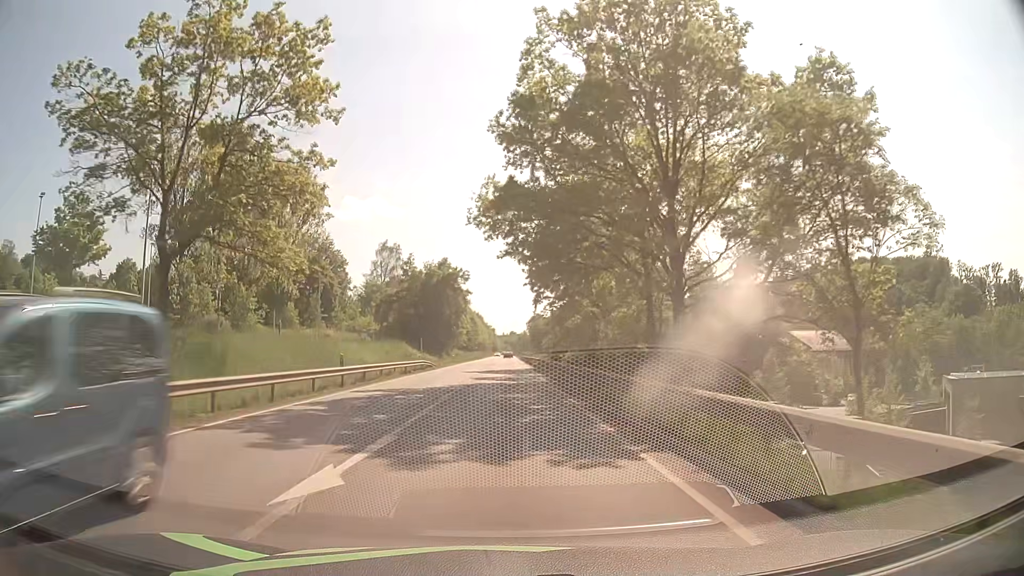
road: primary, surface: asphalt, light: Day
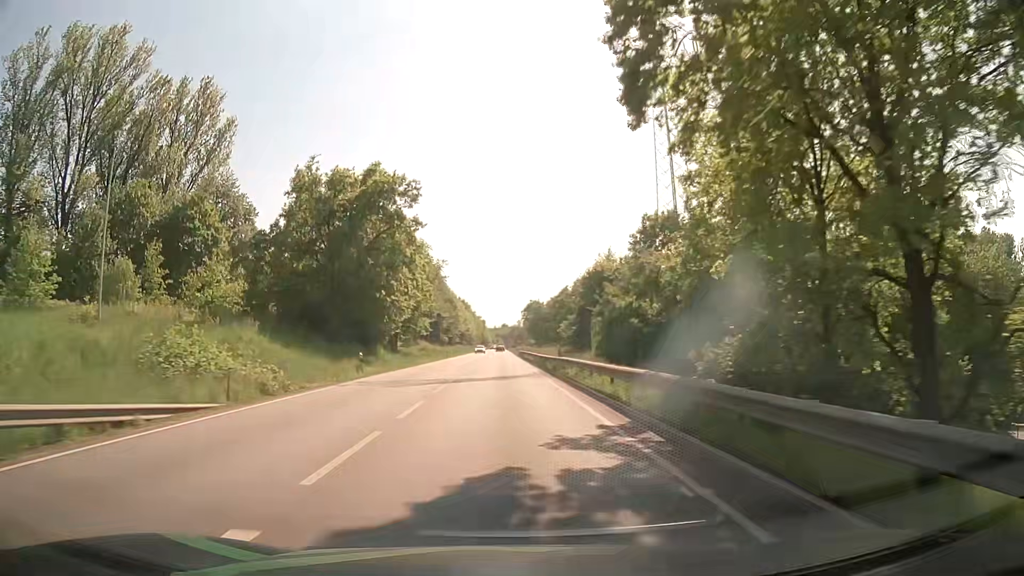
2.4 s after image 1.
(0.0, +48.0) m; 0°
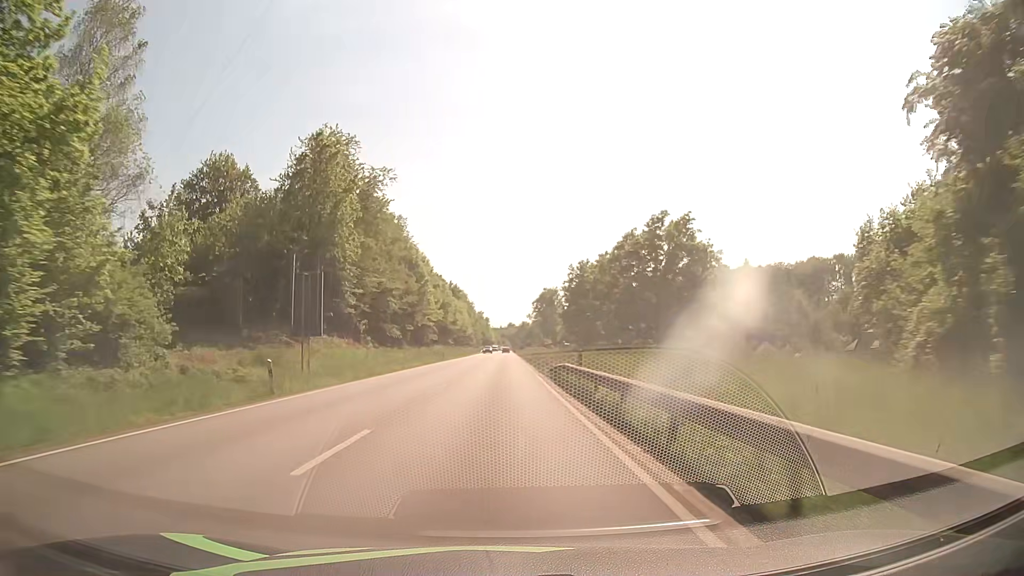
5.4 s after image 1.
(-0.1, +61.6) m; -1°
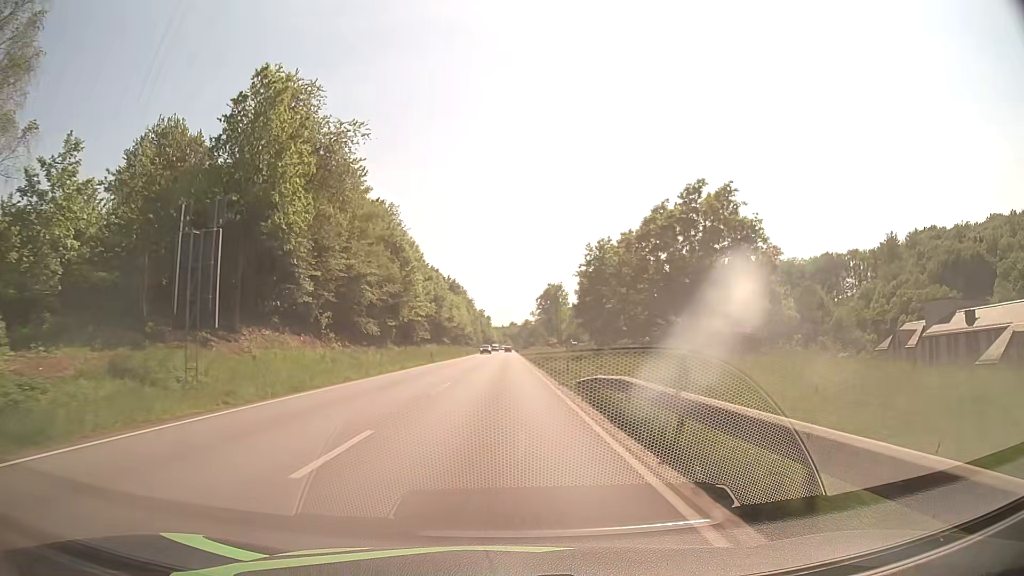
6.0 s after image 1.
(+0.1, +12.2) m; 0°
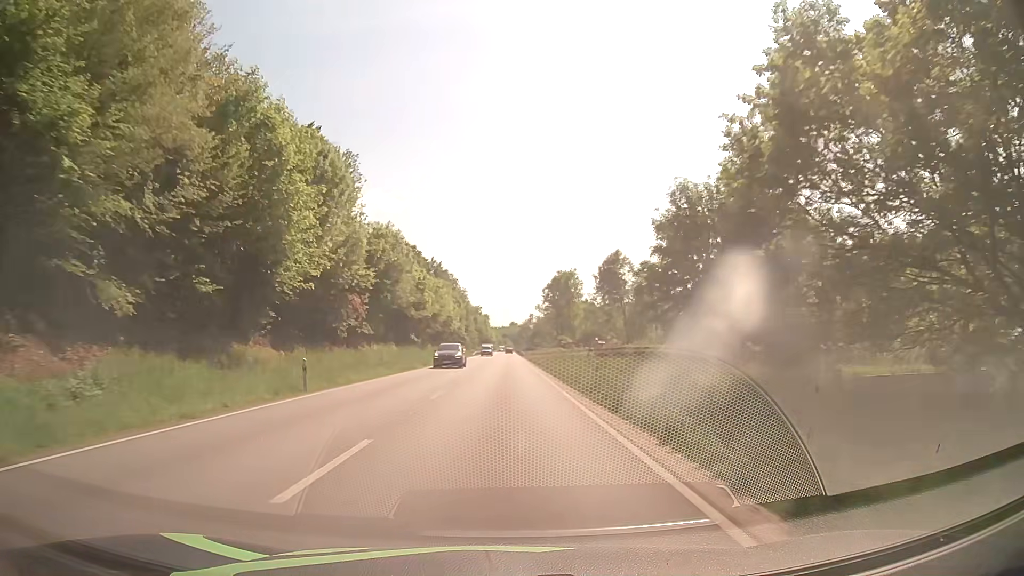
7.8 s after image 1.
(+0.1, +36.9) m; 0°
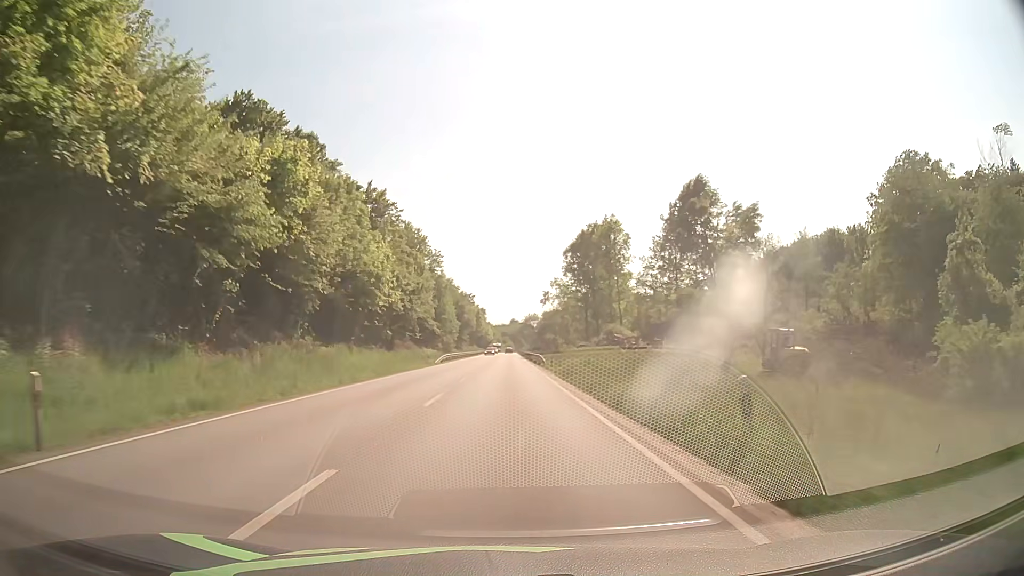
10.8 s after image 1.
(+0.2, +62.6) m; 0°
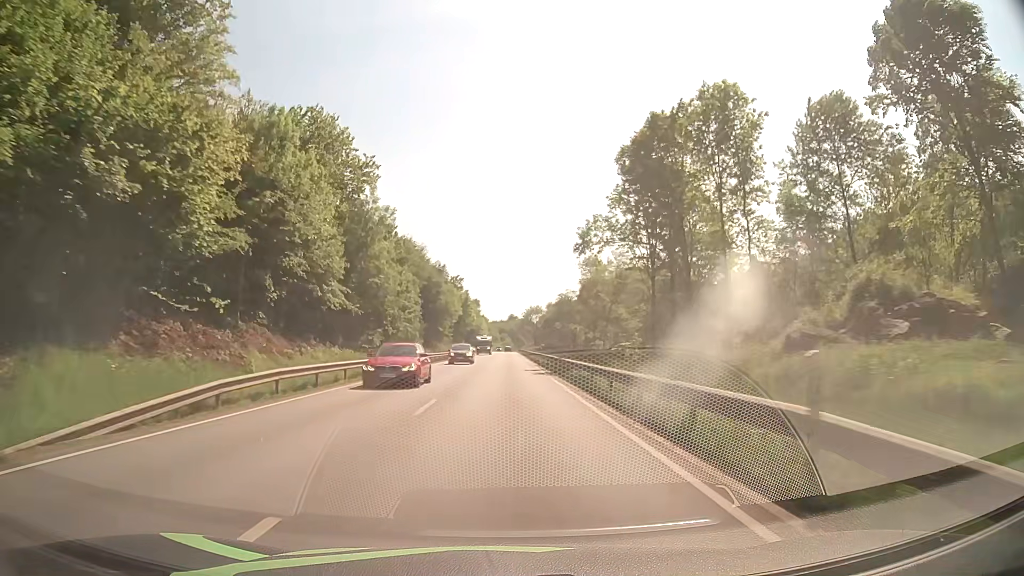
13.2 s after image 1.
(0.0, +50.3) m; 0°
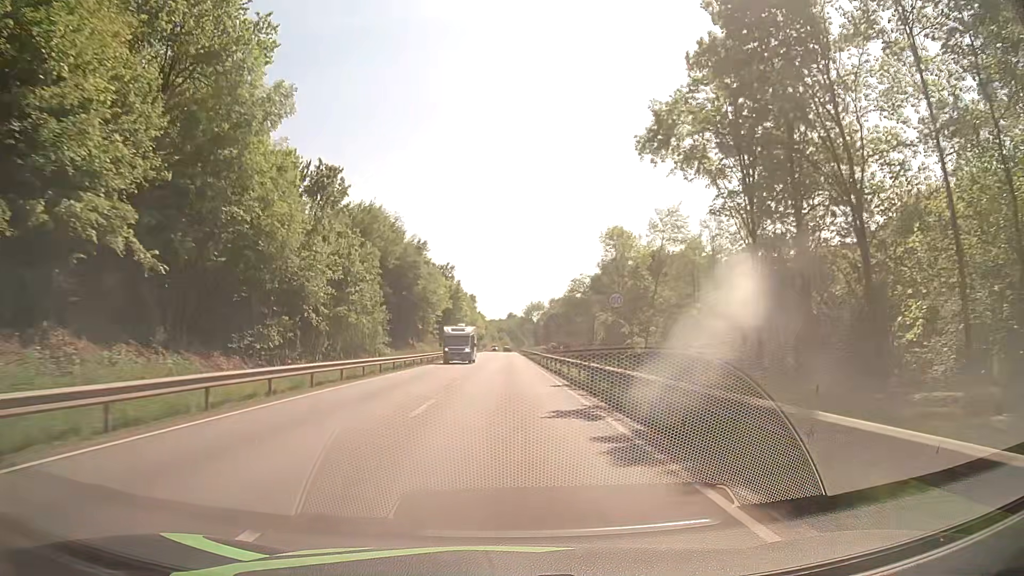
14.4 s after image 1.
(0.0, +24.5) m; 0°
